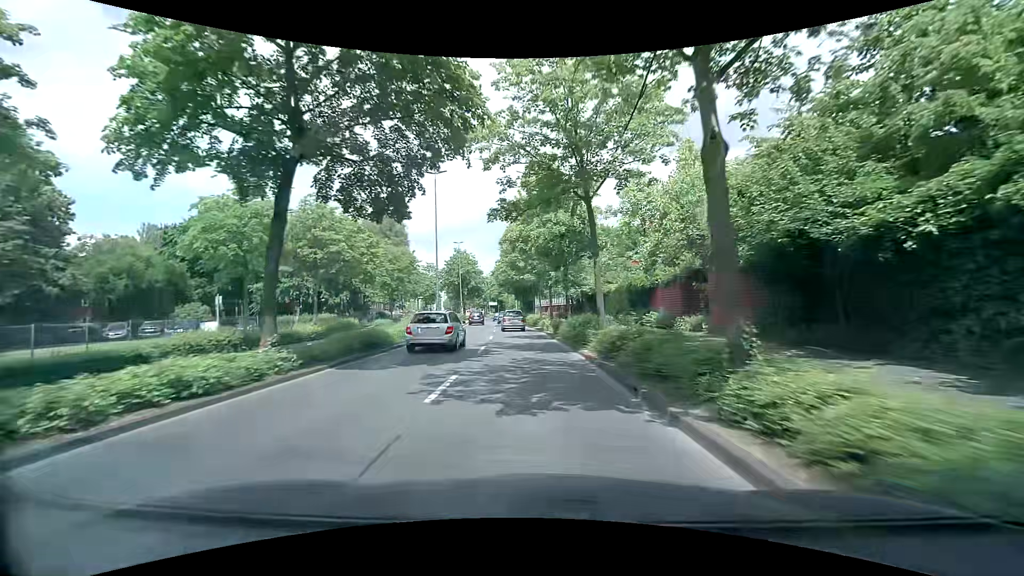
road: primary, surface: asphalt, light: Day
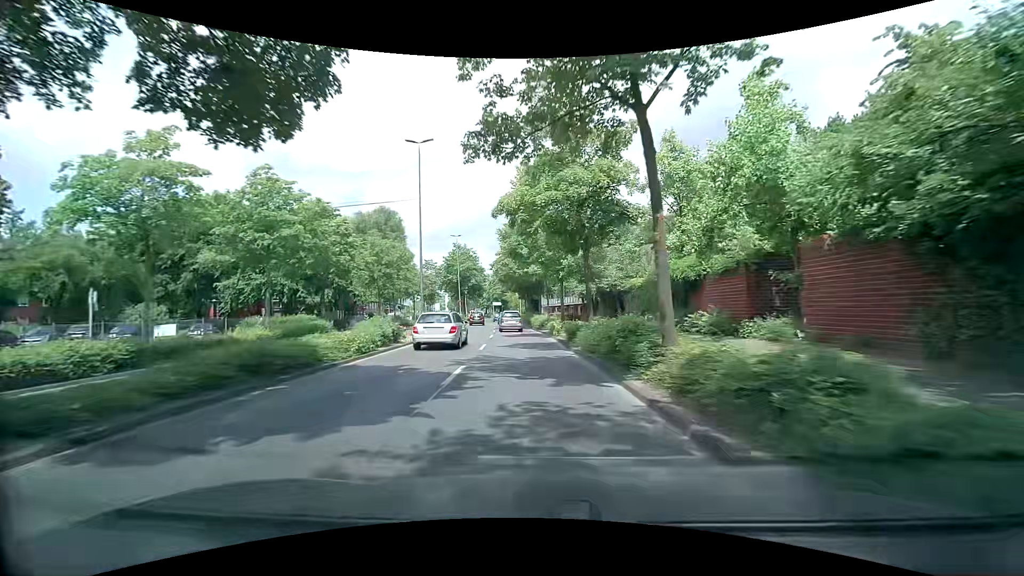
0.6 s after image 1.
(-0.1, +7.3) m; -1°
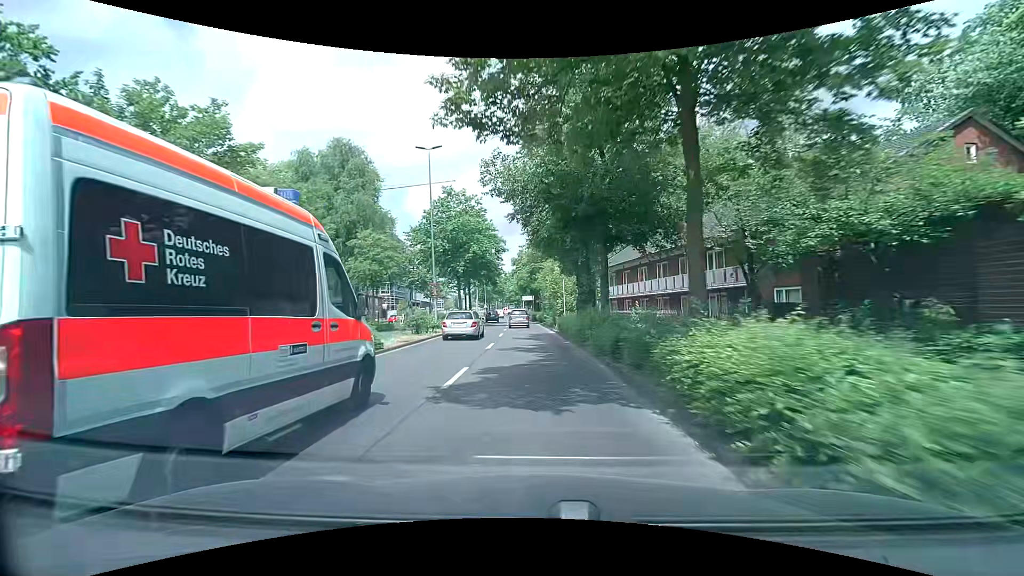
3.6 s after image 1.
(-1.4, +37.5) m; -4°
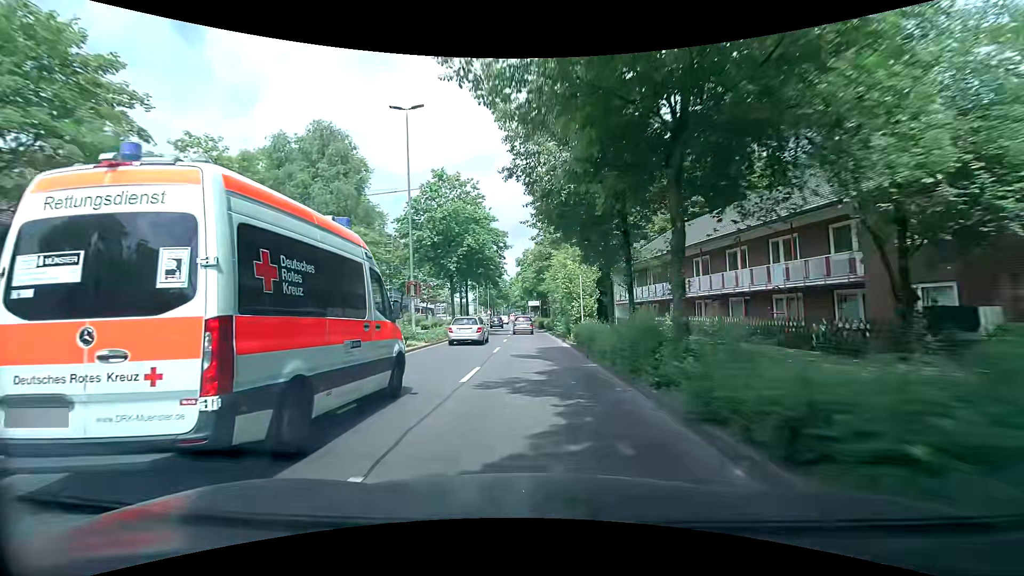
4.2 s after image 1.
(-0.1, +7.7) m; -1°
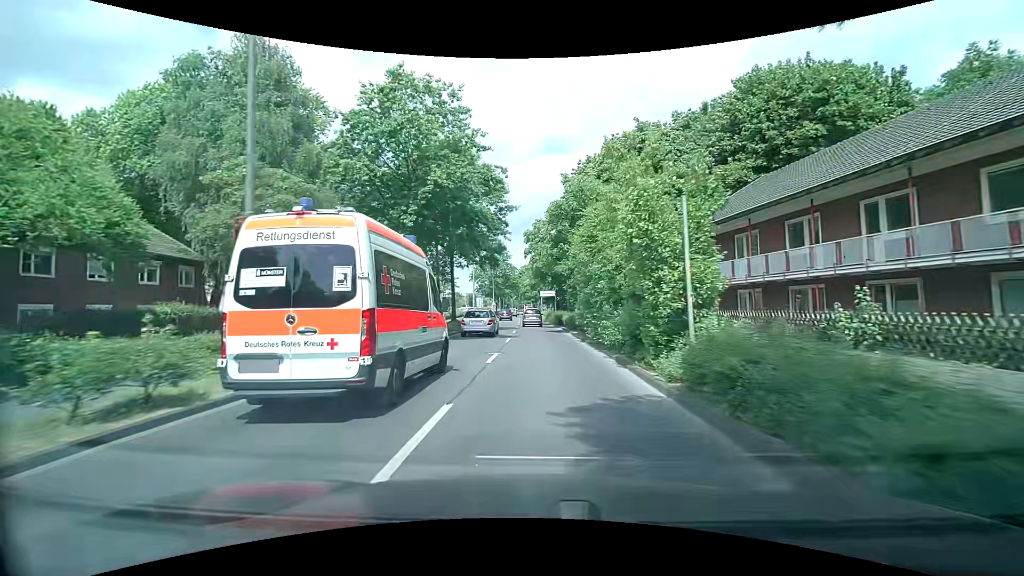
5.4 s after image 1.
(-0.2, +15.4) m; -1°
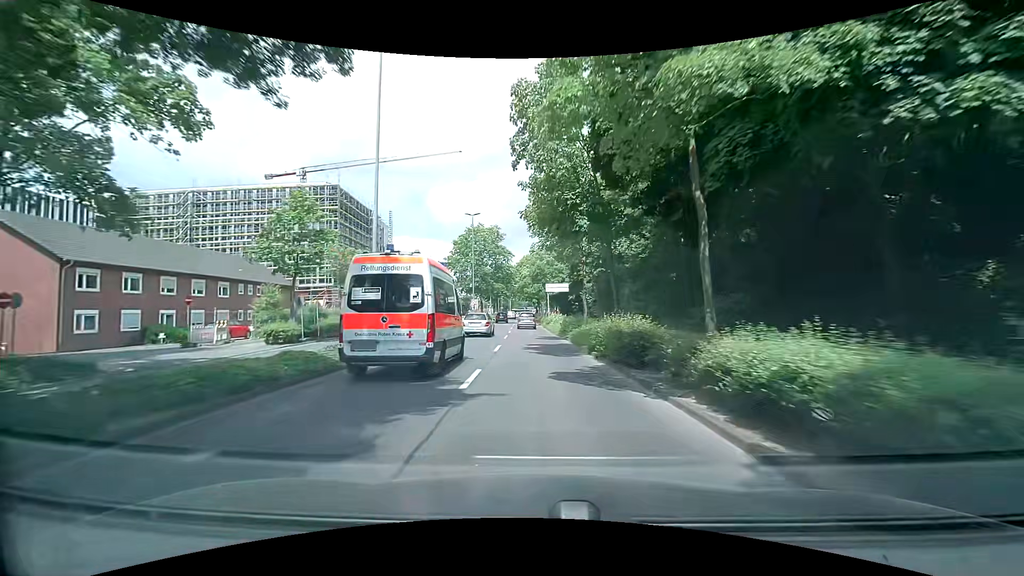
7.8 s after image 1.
(-0.1, +30.7) m; 0°
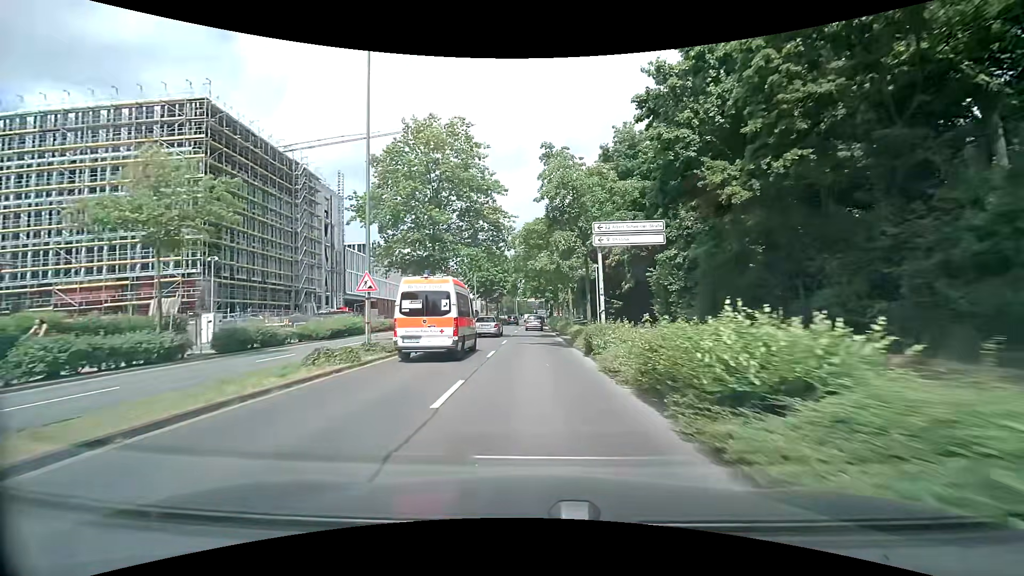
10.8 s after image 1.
(-0.5, +38.2) m; 0°
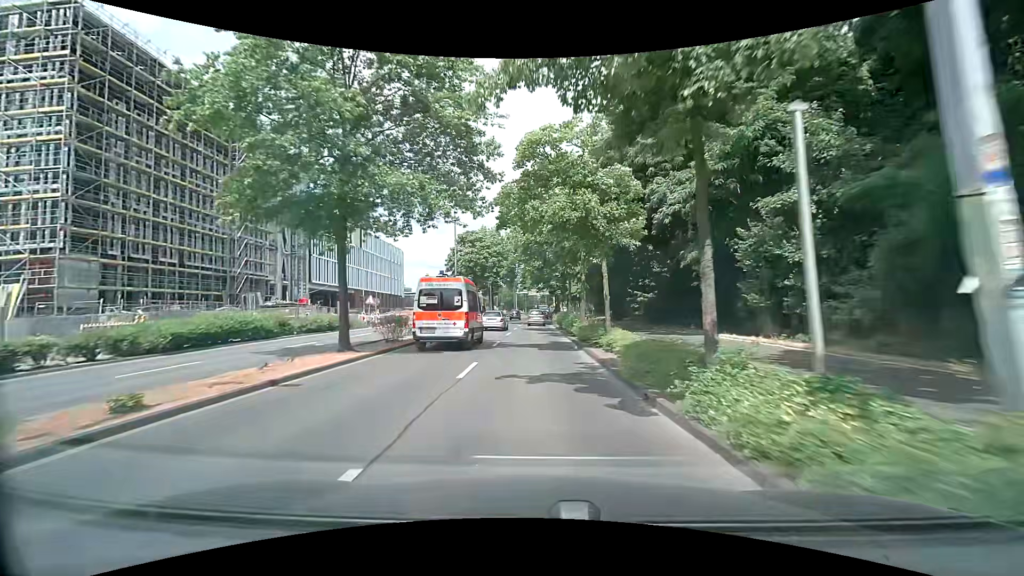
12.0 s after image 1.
(-0.3, +15.2) m; -2°
(0, +10) (0, +20) (0, +30) (0, +40) (+1, +50) (+1, +60) (+1, +70) (+1, +80) (+2, +90) (+3, +100) m
